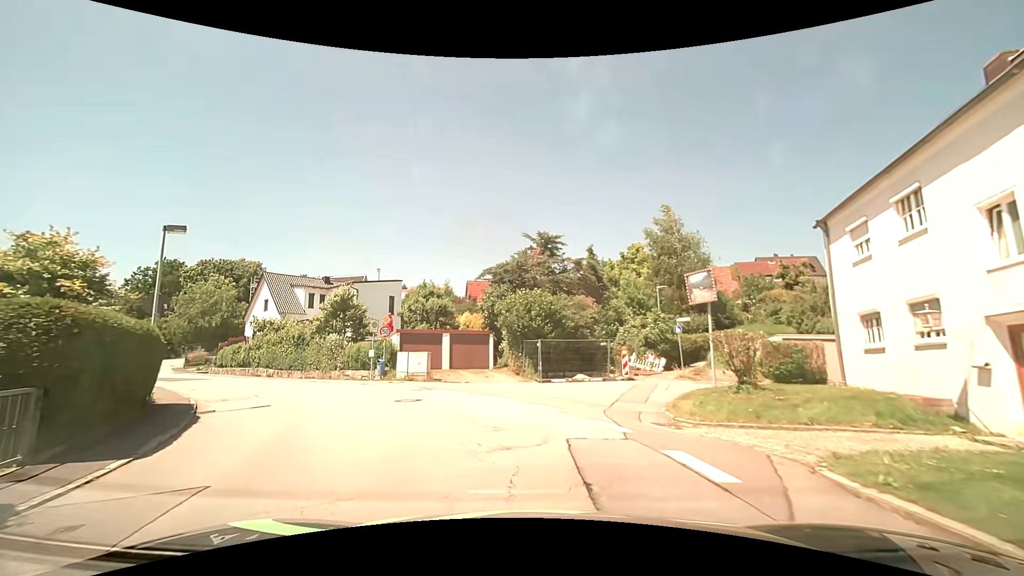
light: Day
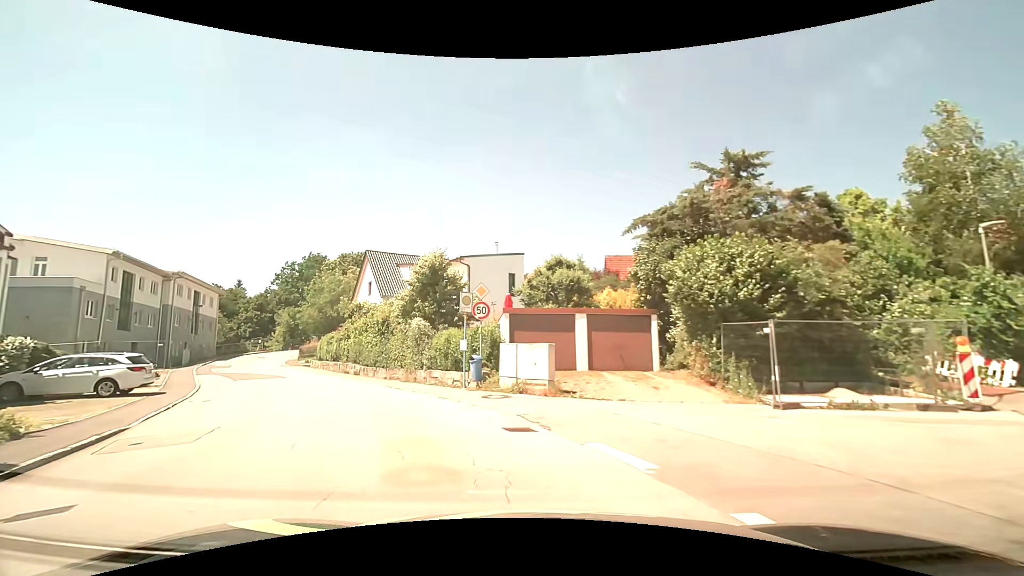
(-1.2, +10.9) m; -16°
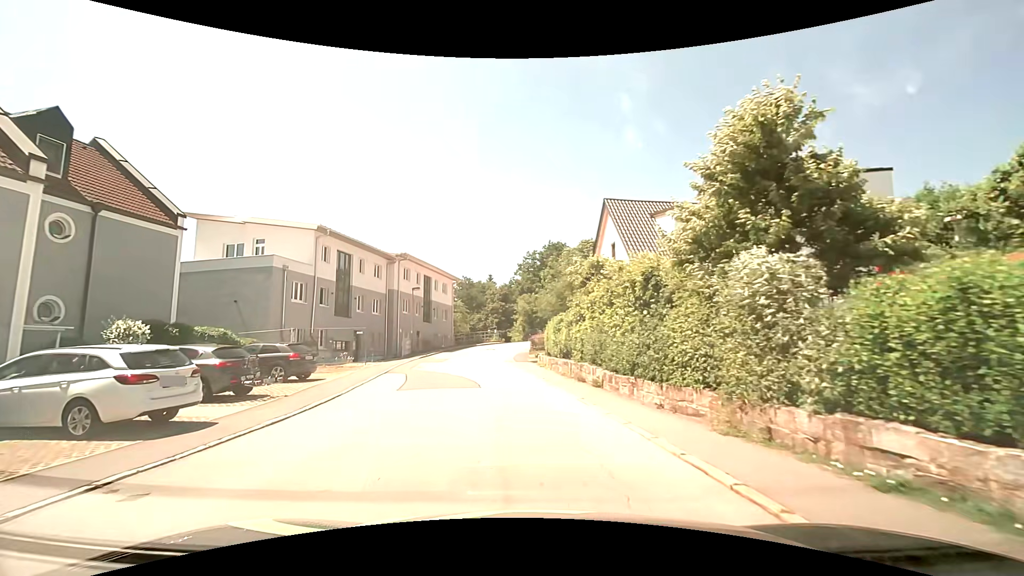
(-3.3, +13.3) m; -27°
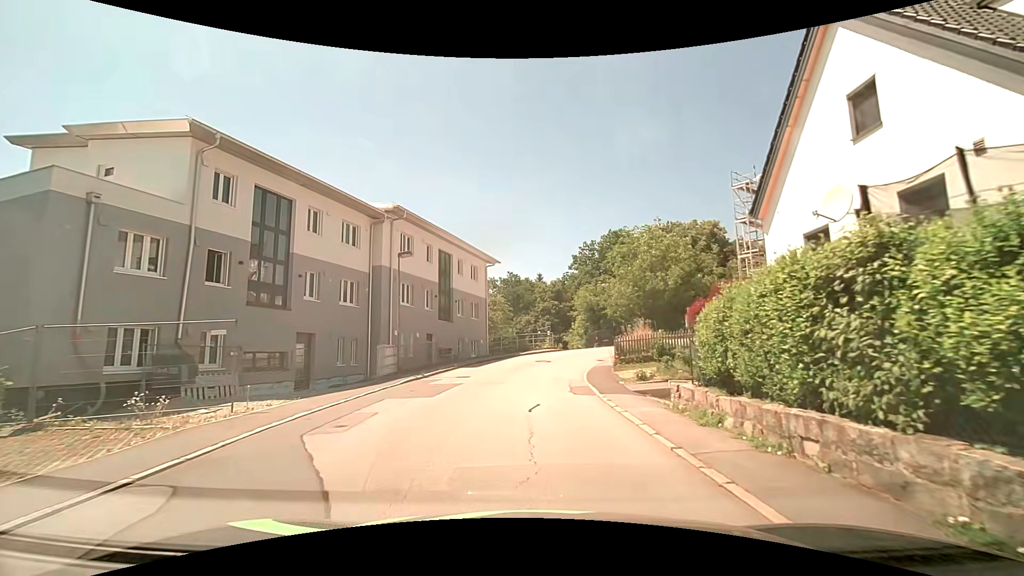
(-1.3, +16.6) m; -6°
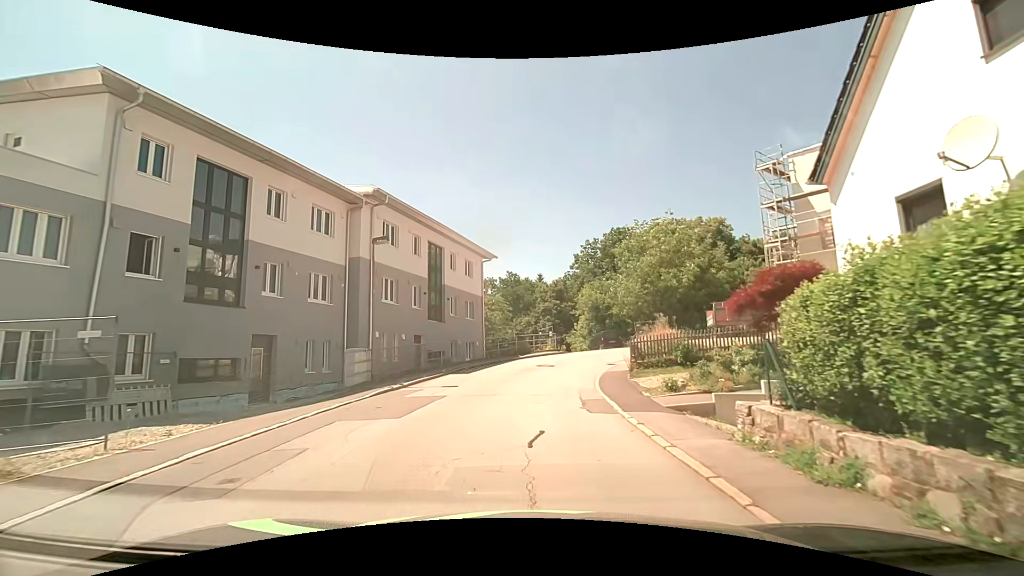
(0.0, +3.2) m; 0°
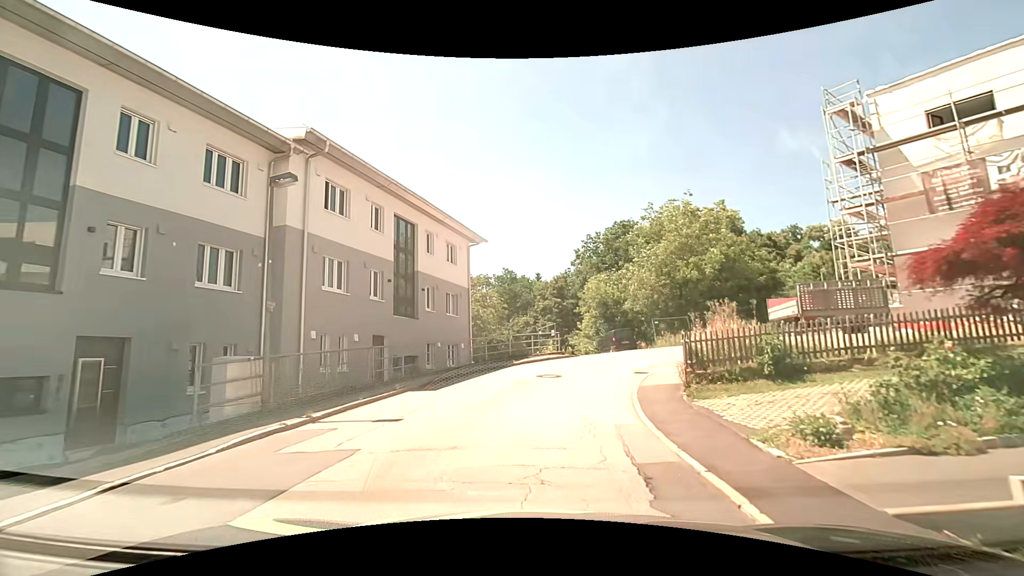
(0.0, +6.4) m; 0°
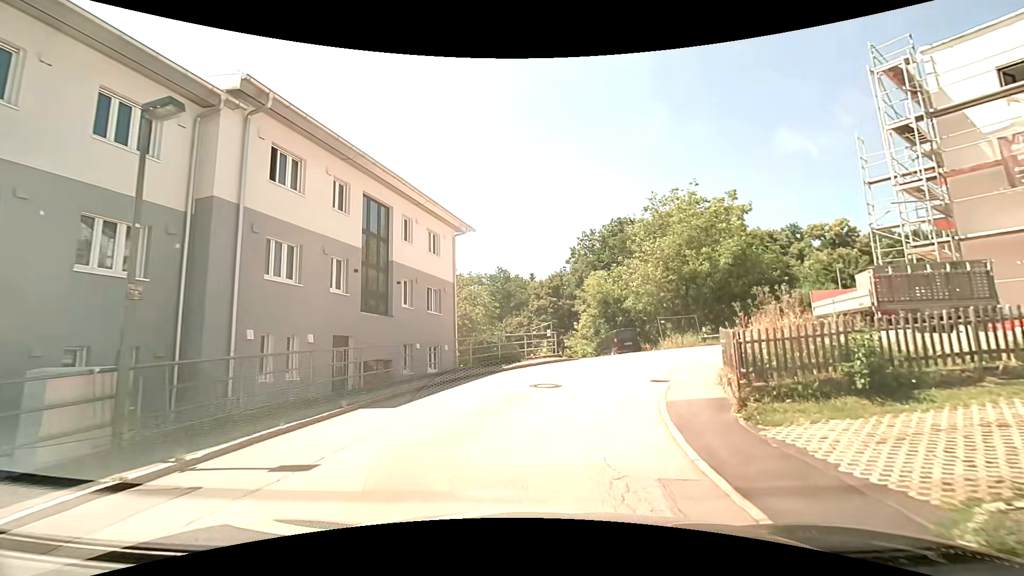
(0.0, +3.2) m; +1°
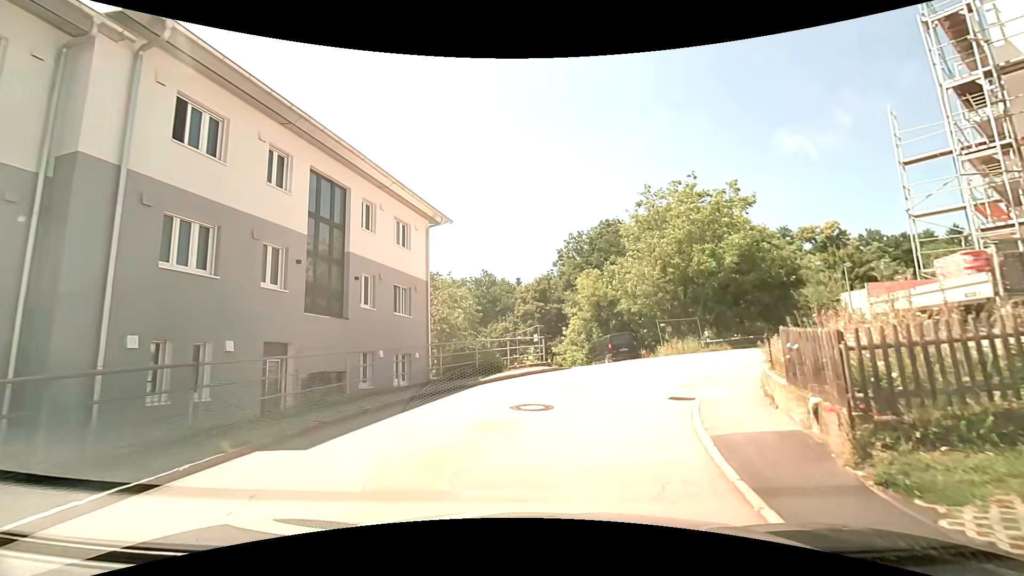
(0.0, +3.2) m; +2°
